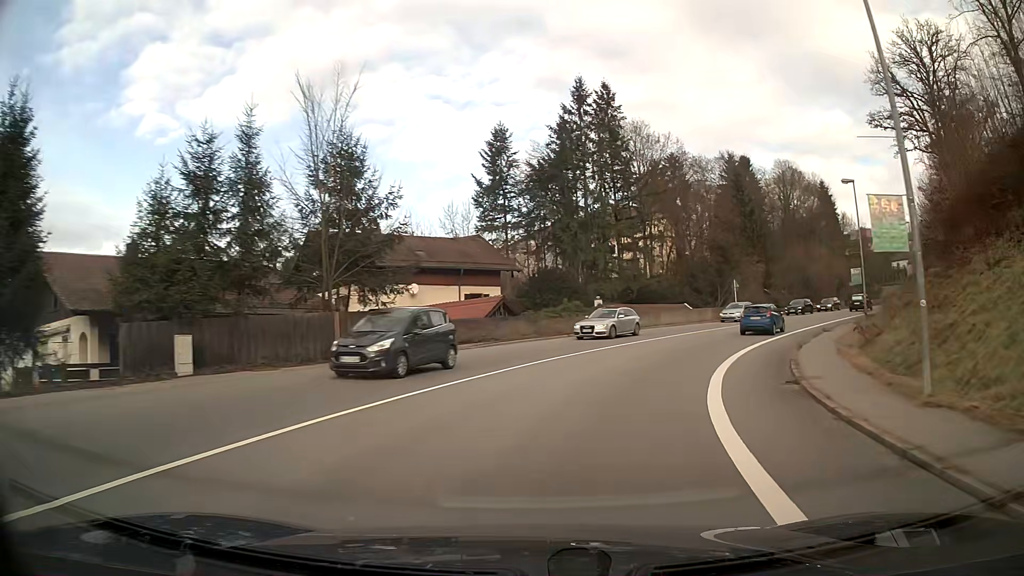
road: primary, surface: asphalt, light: Day
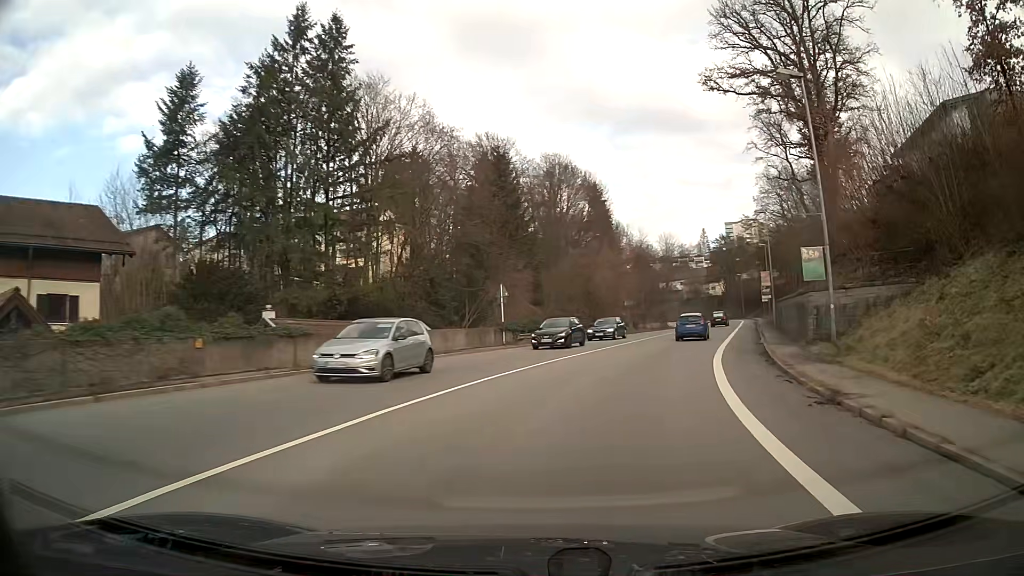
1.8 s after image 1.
(+4.4, +22.0) m; +22°
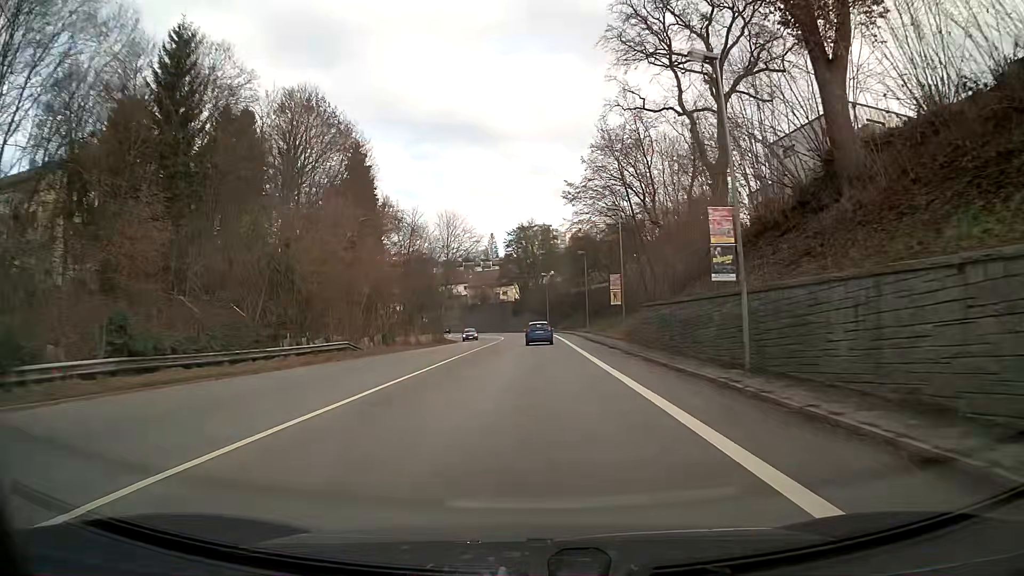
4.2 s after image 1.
(+5.4, +30.7) m; +15°
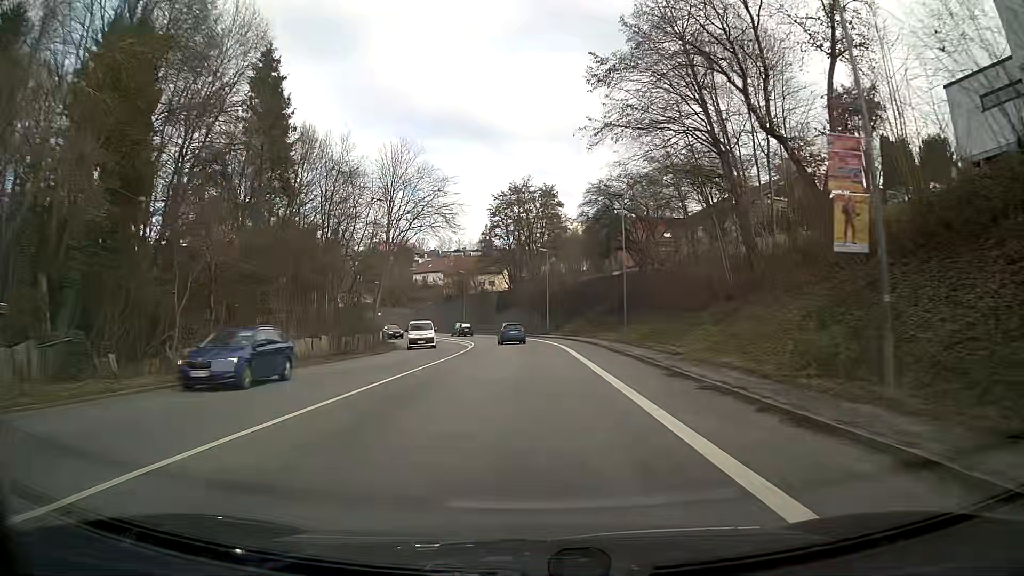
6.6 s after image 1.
(+0.1, +32.0) m; 0°
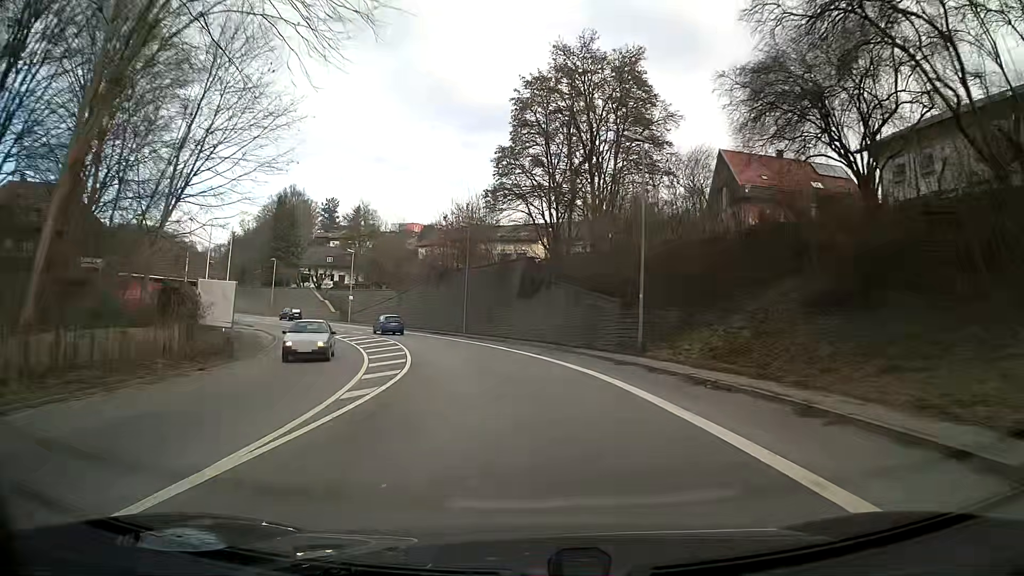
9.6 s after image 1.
(-1.3, +39.9) m; -5°
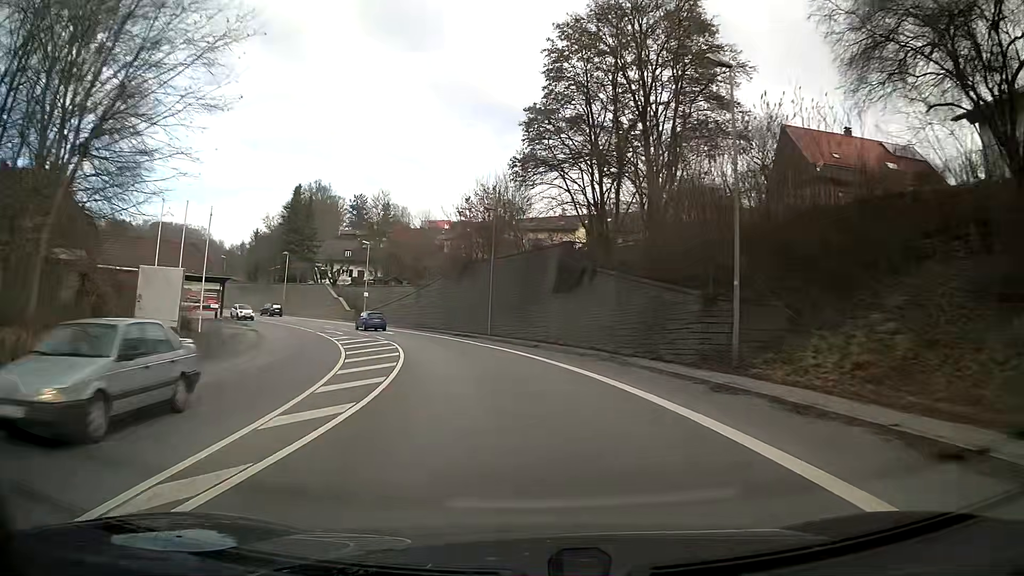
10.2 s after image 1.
(-0.2, +8.0) m; -3°
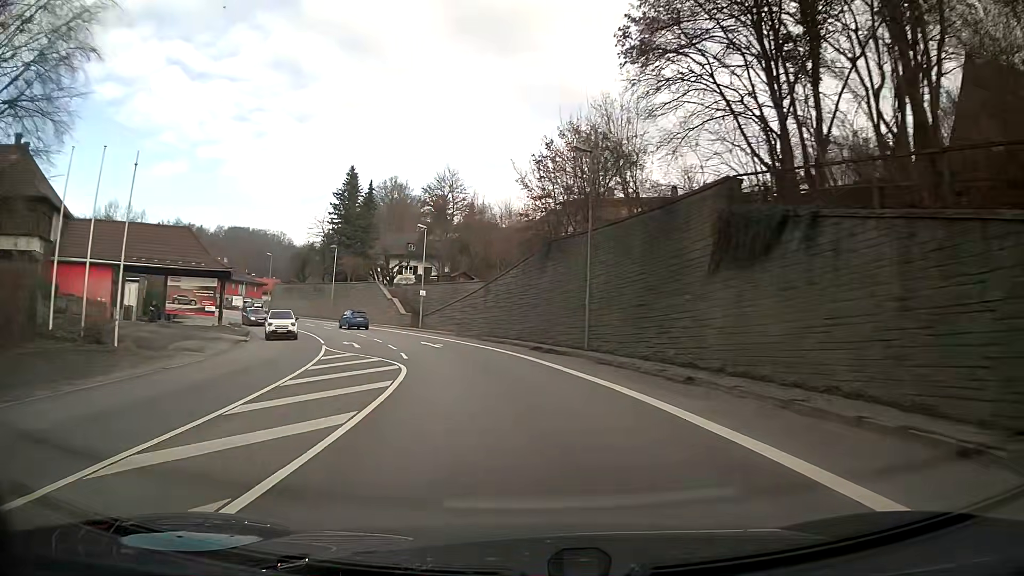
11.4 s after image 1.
(-1.0, +15.9) m; -8°
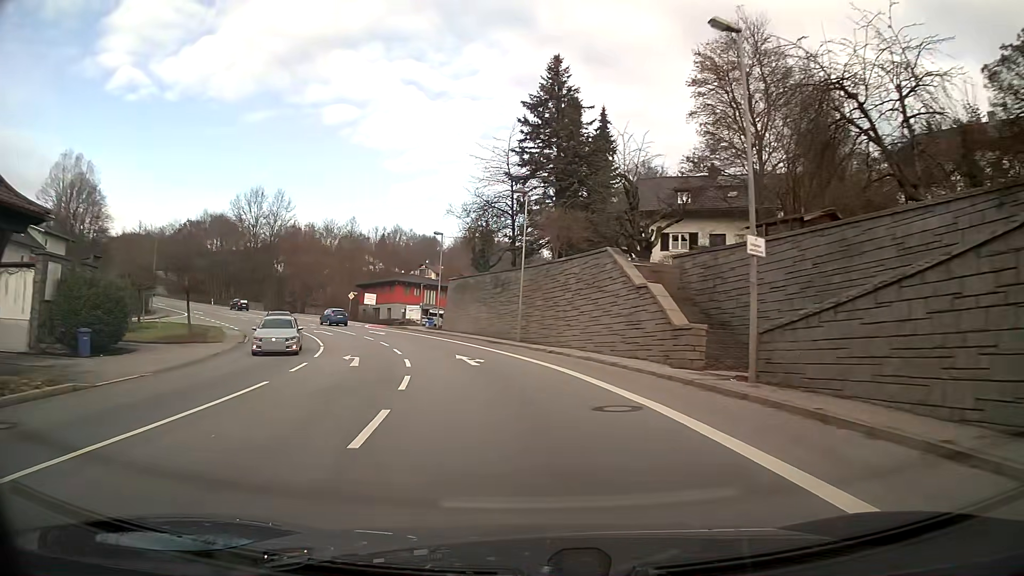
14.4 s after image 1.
(-7.5, +38.6) m; -22°
